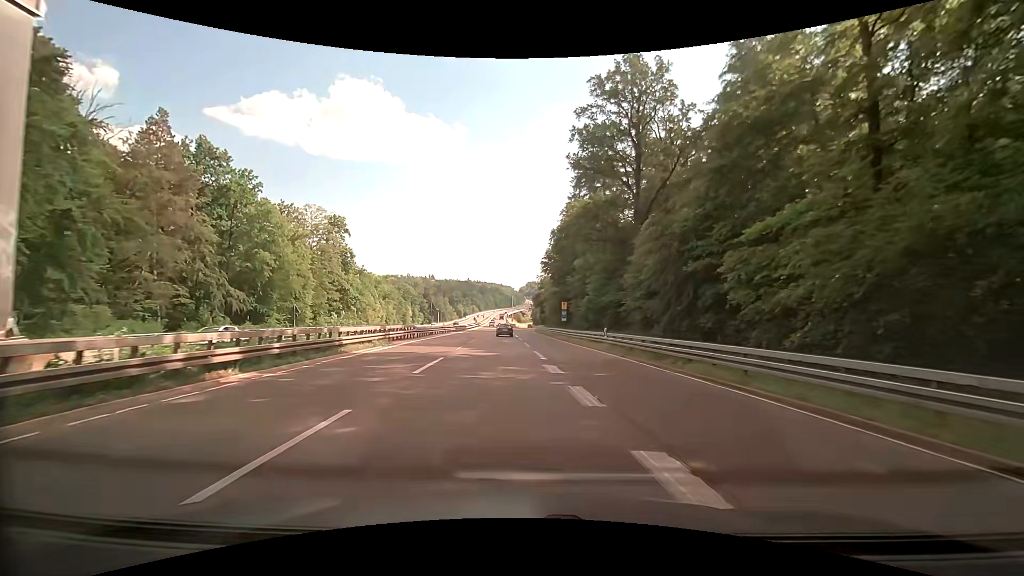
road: trunk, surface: asphalt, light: Day
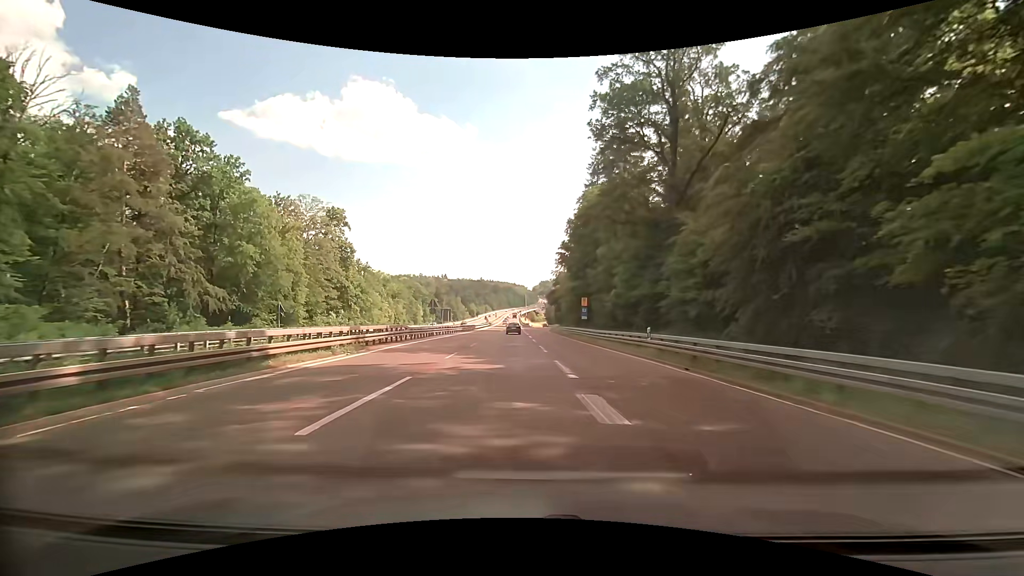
(0.0, +7.6) m; -1°
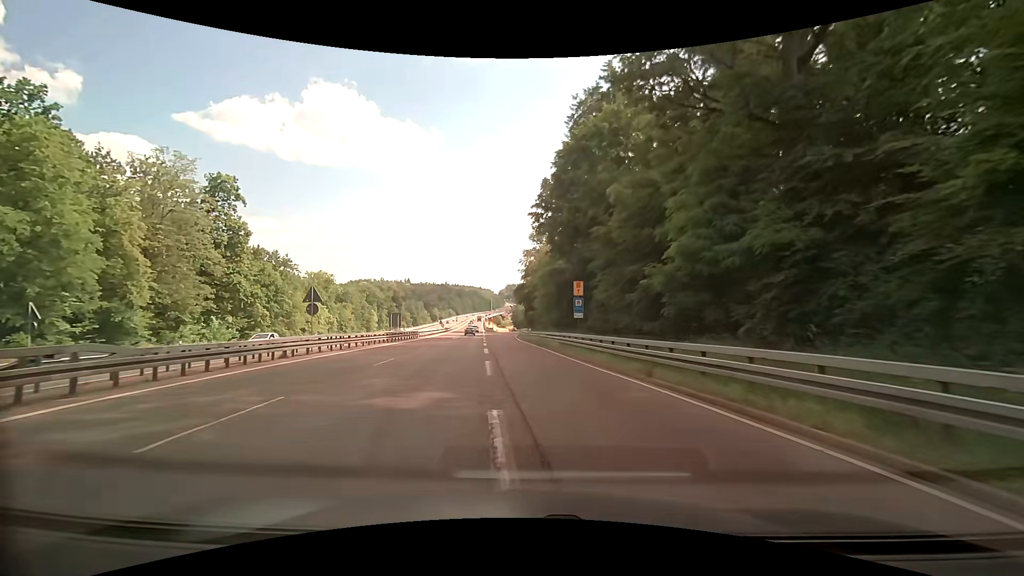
(+0.8, +23.0) m; +4°
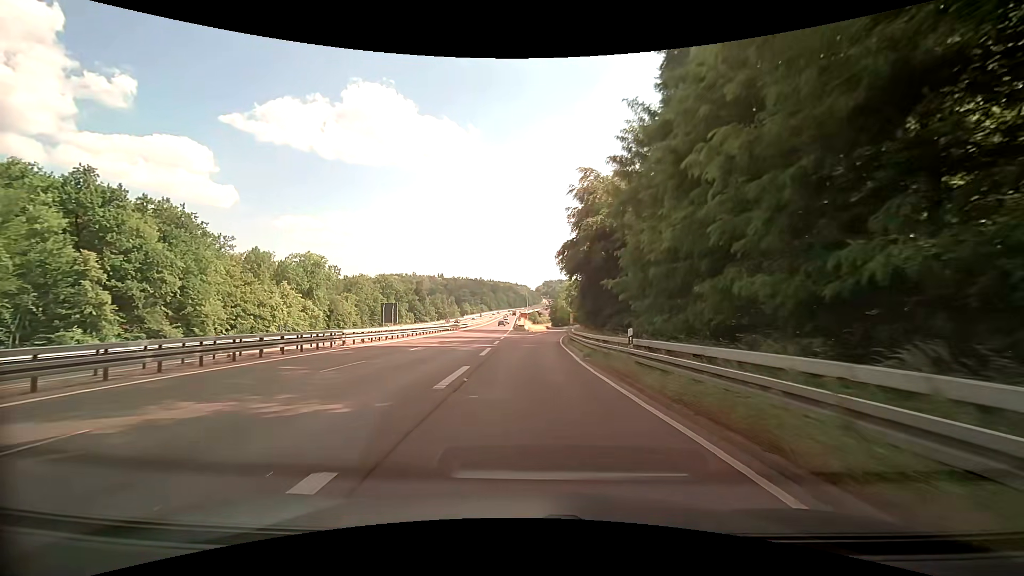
(-1.3, +39.5) m; -4°
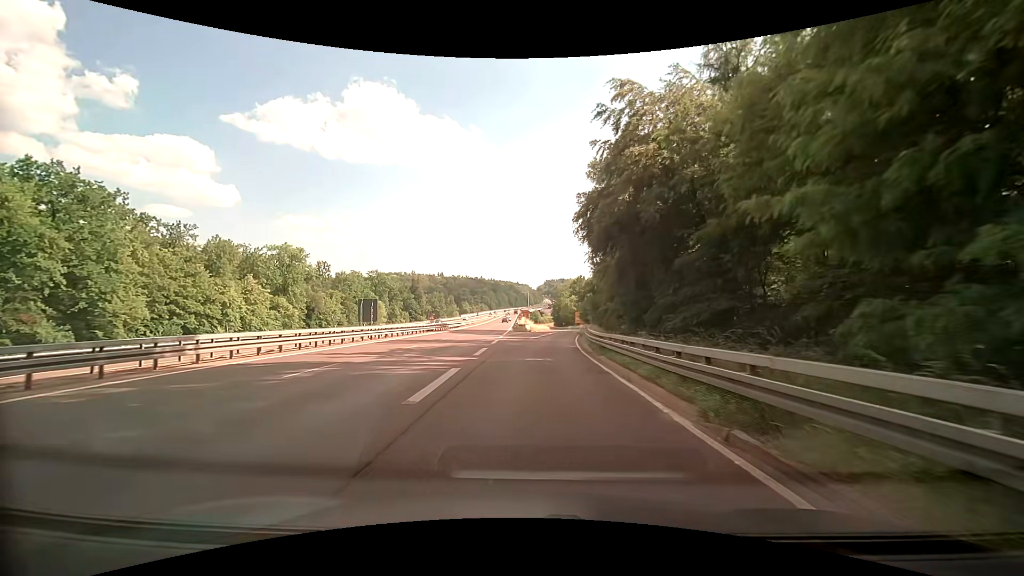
(-0.1, +14.0) m; -1°
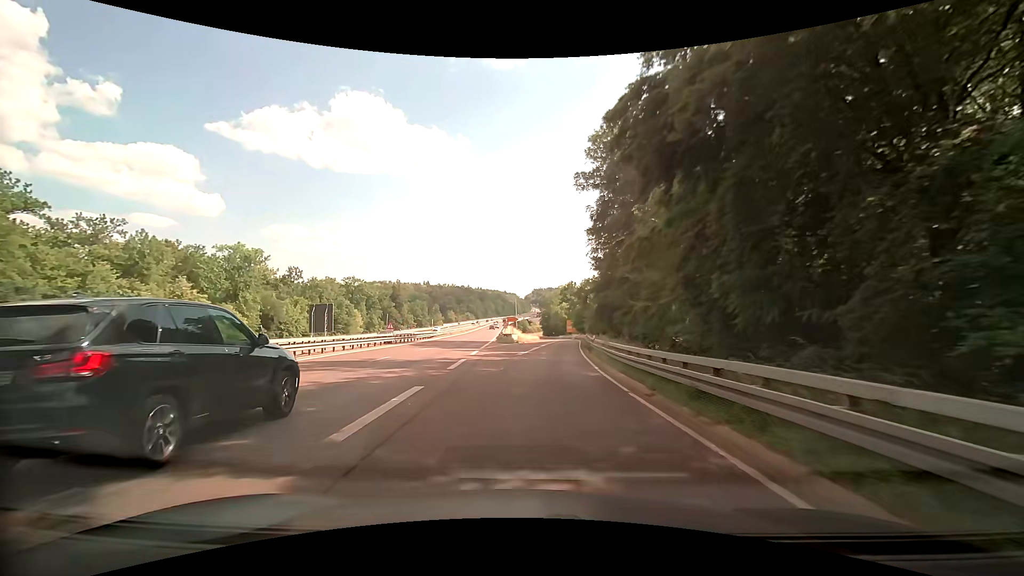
(+0.2, +14.5) m; +2°
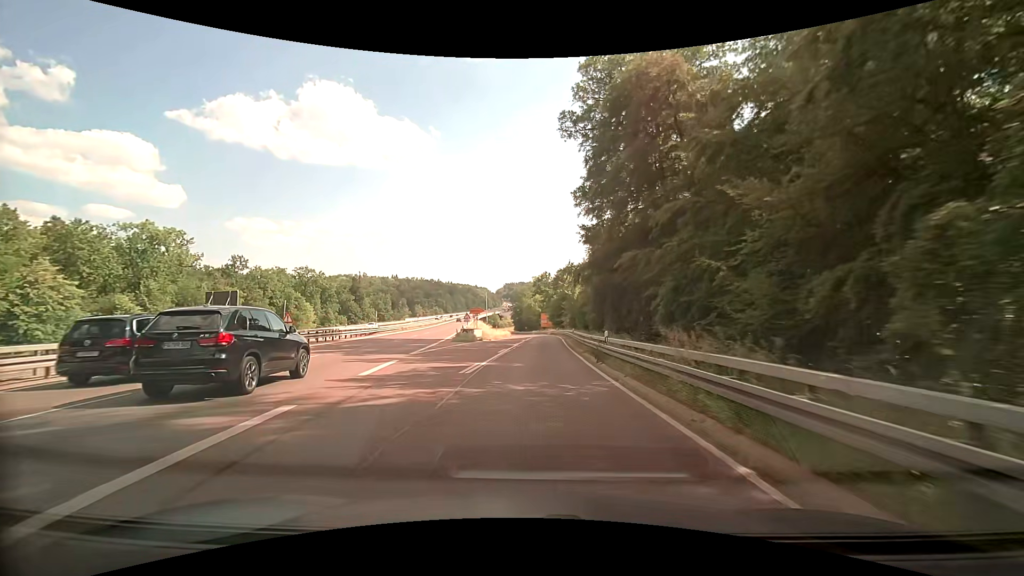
(+0.3, +16.0) m; +3°
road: trunk_link
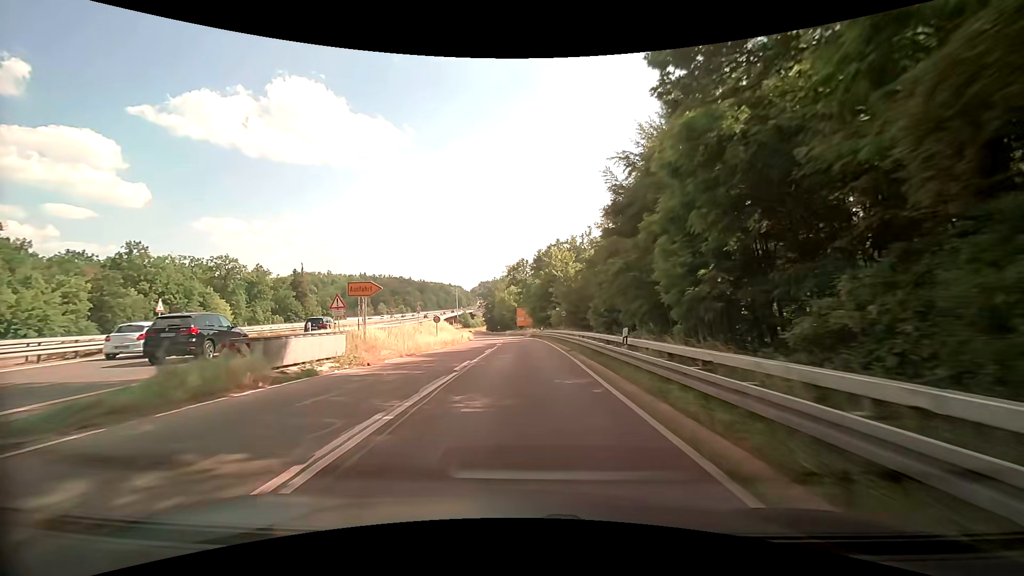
(+1.4, +33.9) m; +3°
(0, +10) (0, +20) (0, +30) (-1, +40) (-1, +50) (-1, +60) (-2, +70) (-3, +80) (-4, +90) (-5, +100) m
